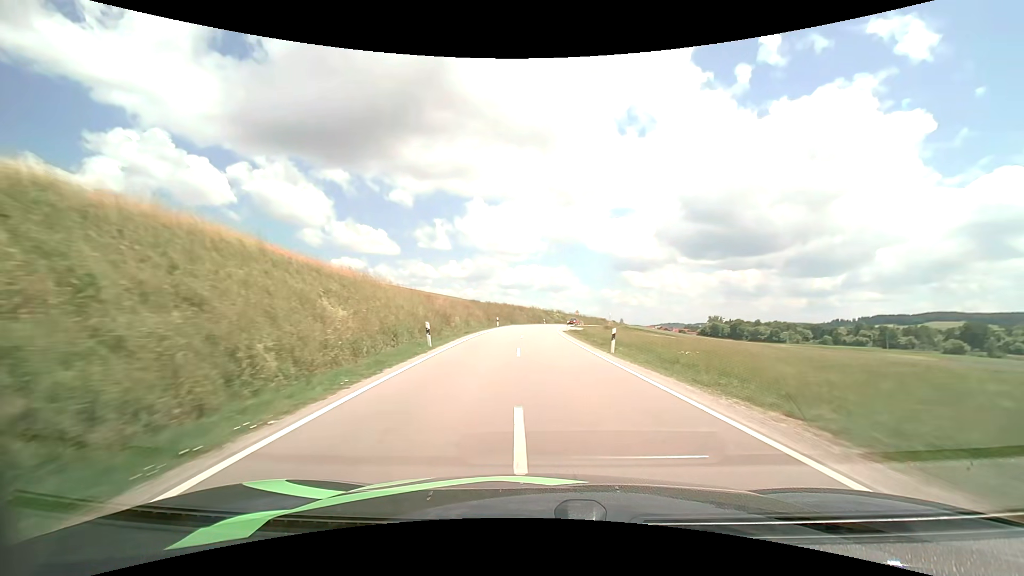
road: secondary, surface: asphalt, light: Day
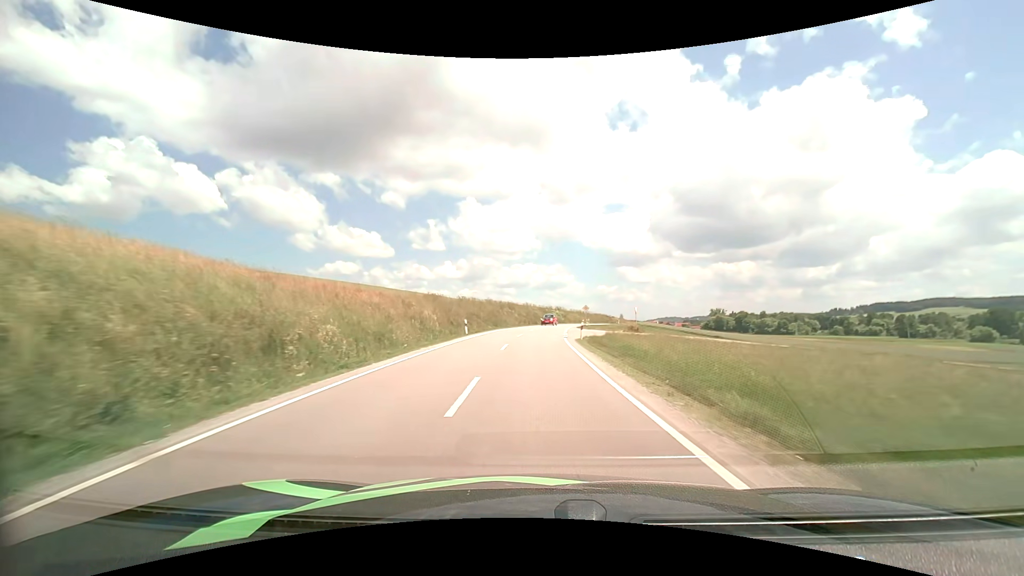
(+0.2, +21.1) m; 0°
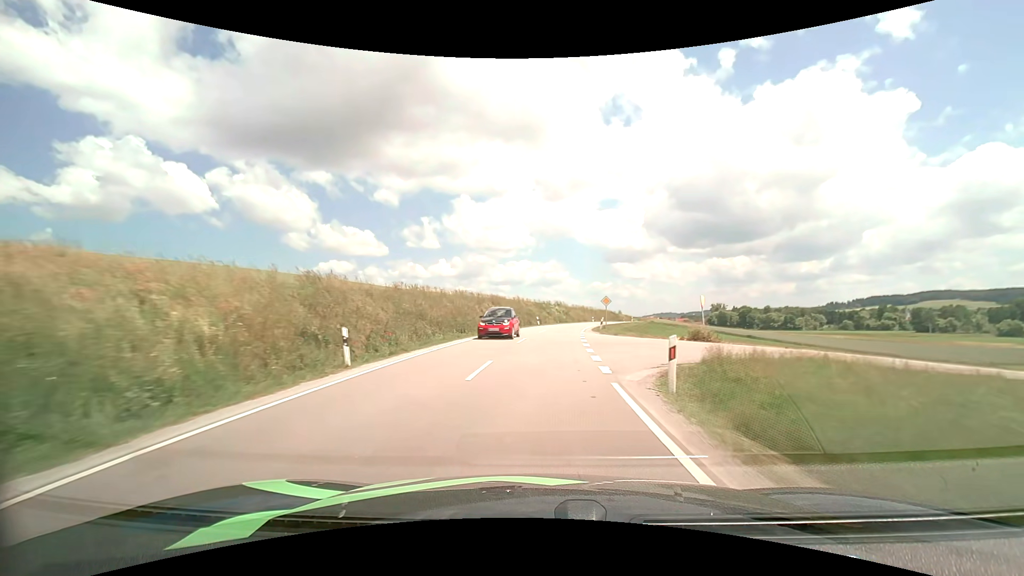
(0.0, +20.6) m; 0°
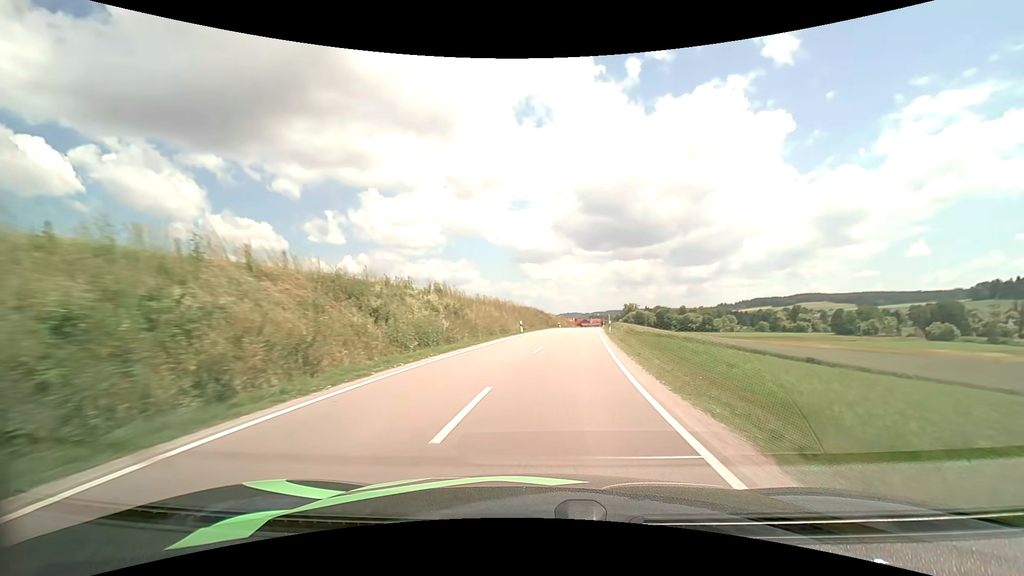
(+3.7, +52.9) m; +10°
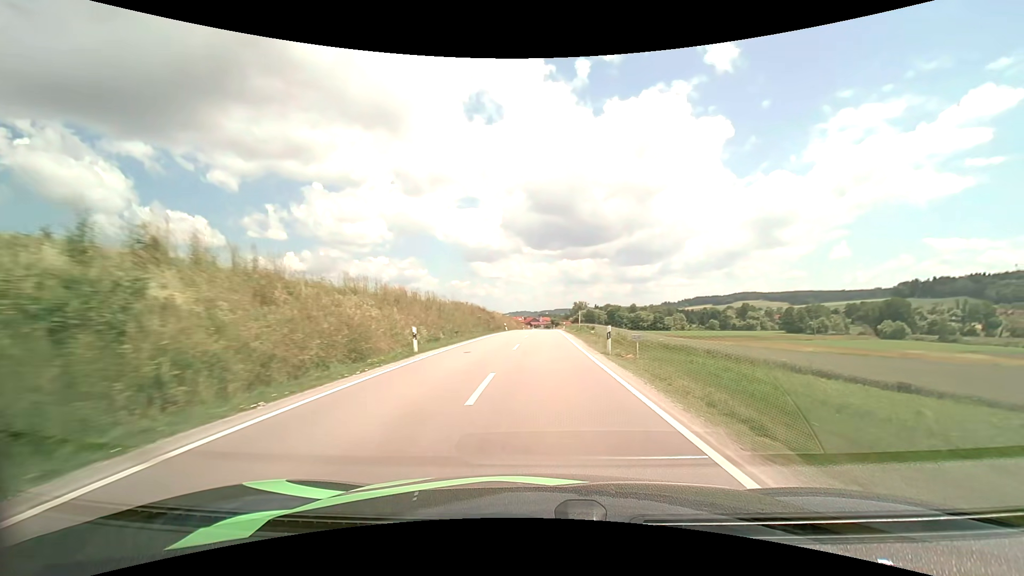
(+1.2, +22.1) m; +6°
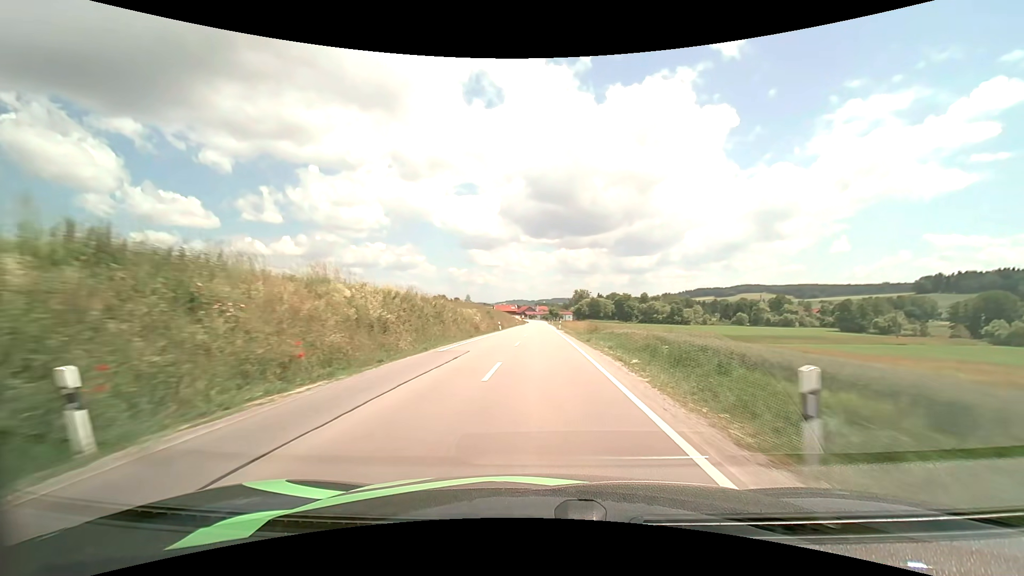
(+0.7, +57.6) m; 0°
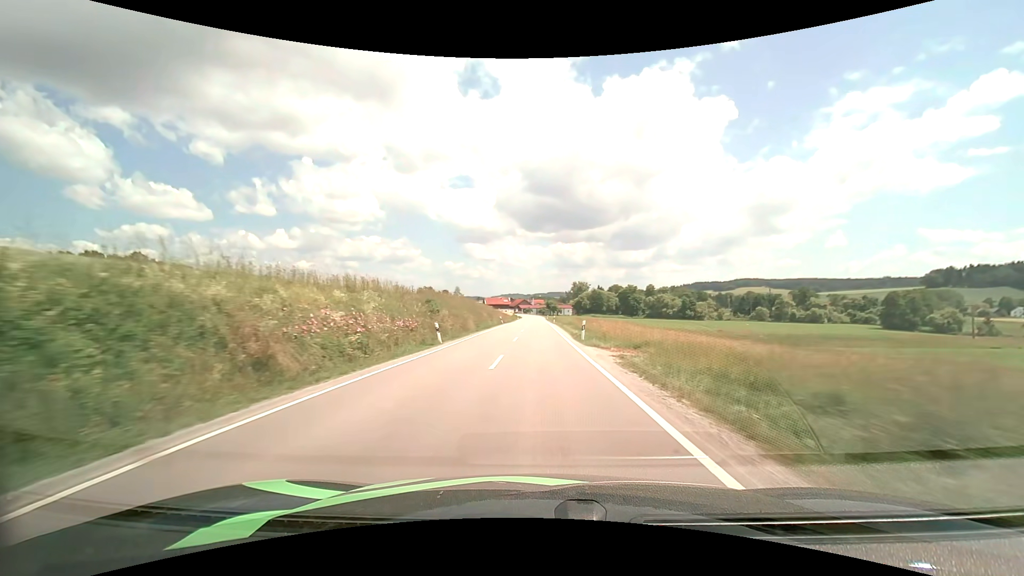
(+0.1, +34.1) m; 0°
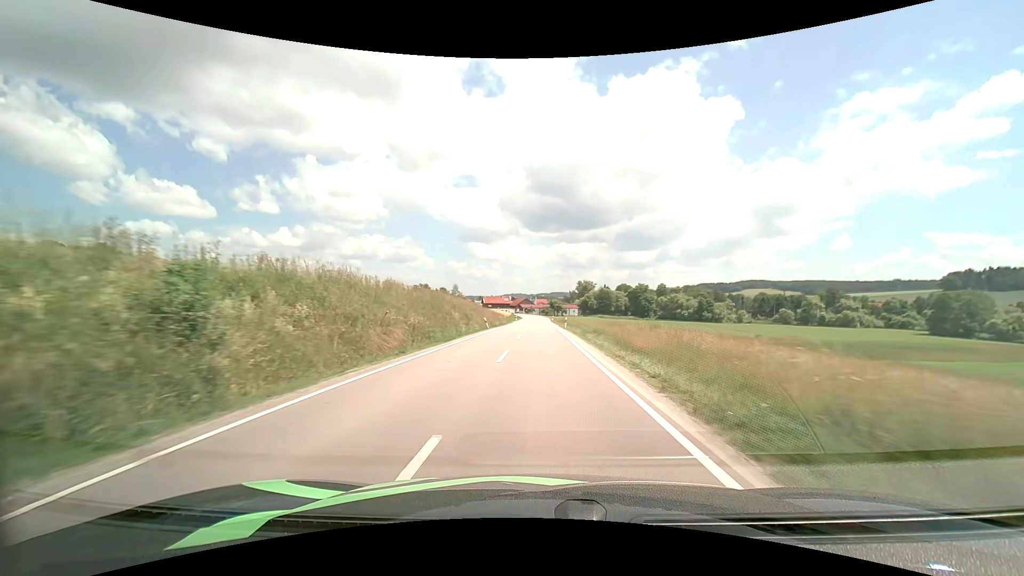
(-0.1, +22.6) m; 0°
(0, +10) (0, +20) (0, +30) (0, +40) (0, +50) (0, +60) (0, +70) (0, +80) (0, +90) (0, +100) m
